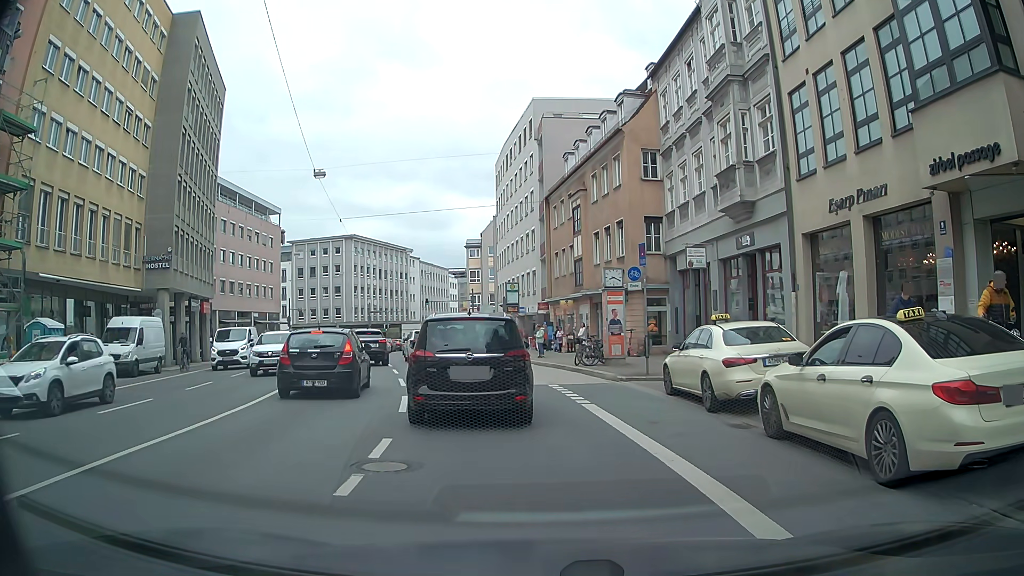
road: tertiary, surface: asphalt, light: Day
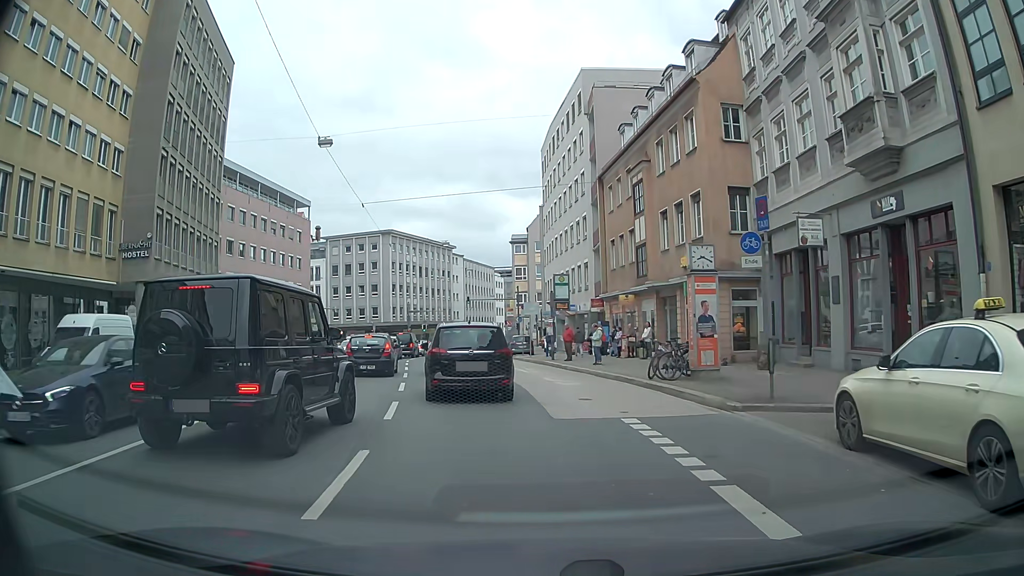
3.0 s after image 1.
(-0.4, +7.1) m; -7°
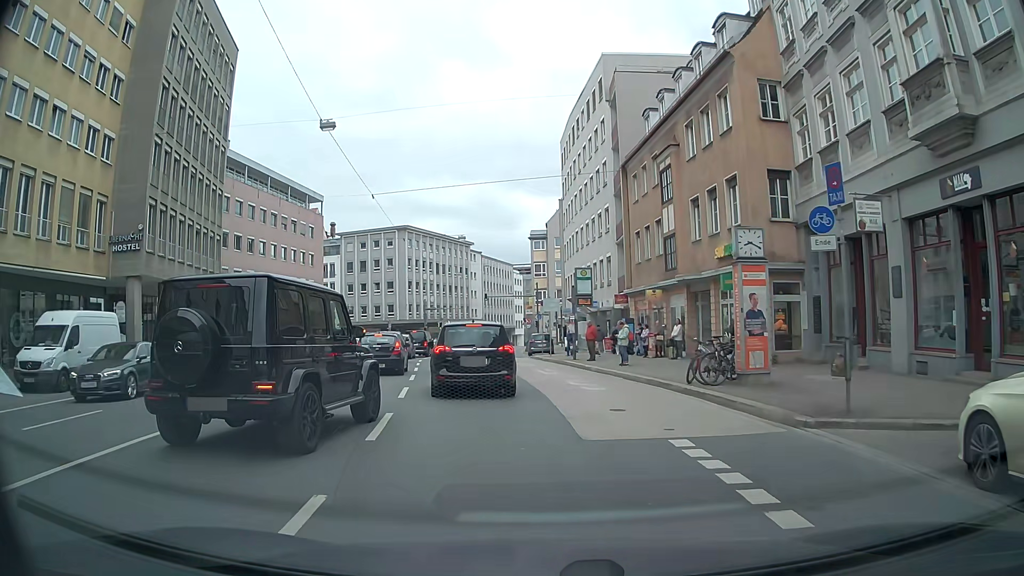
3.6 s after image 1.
(0.0, +2.4) m; -1°
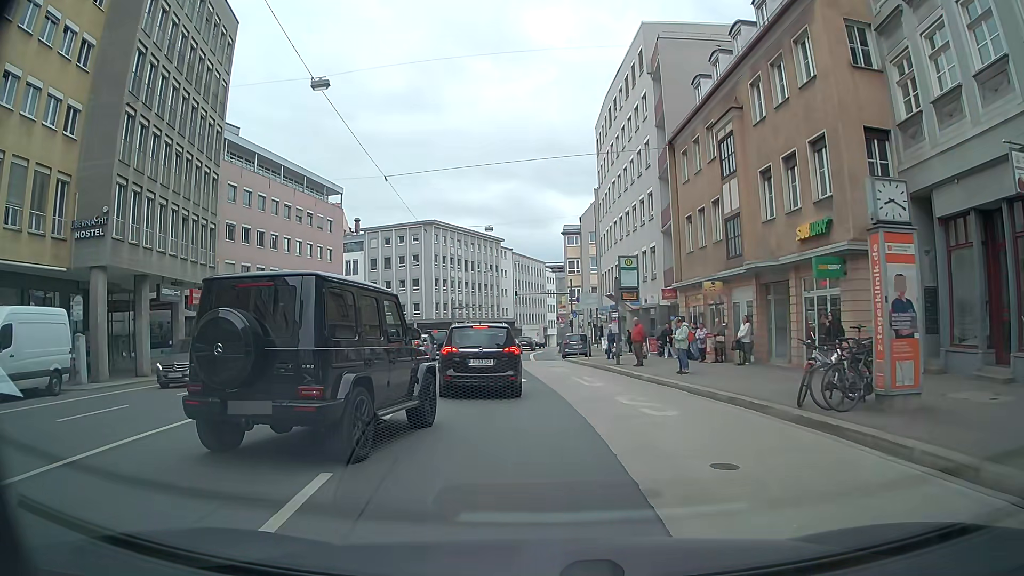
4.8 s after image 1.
(-0.1, +5.1) m; -2°
